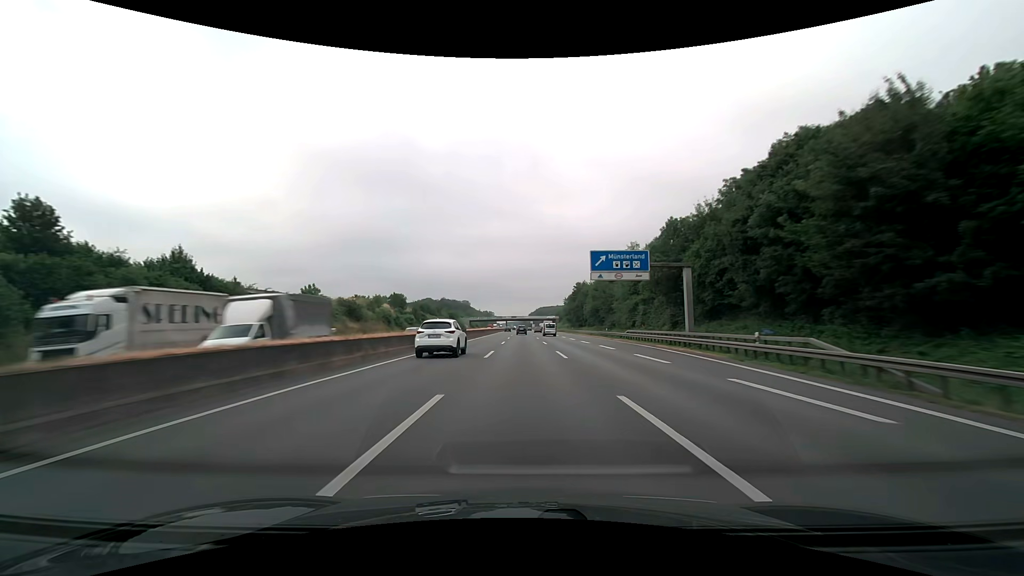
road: motorway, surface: asphalt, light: Day
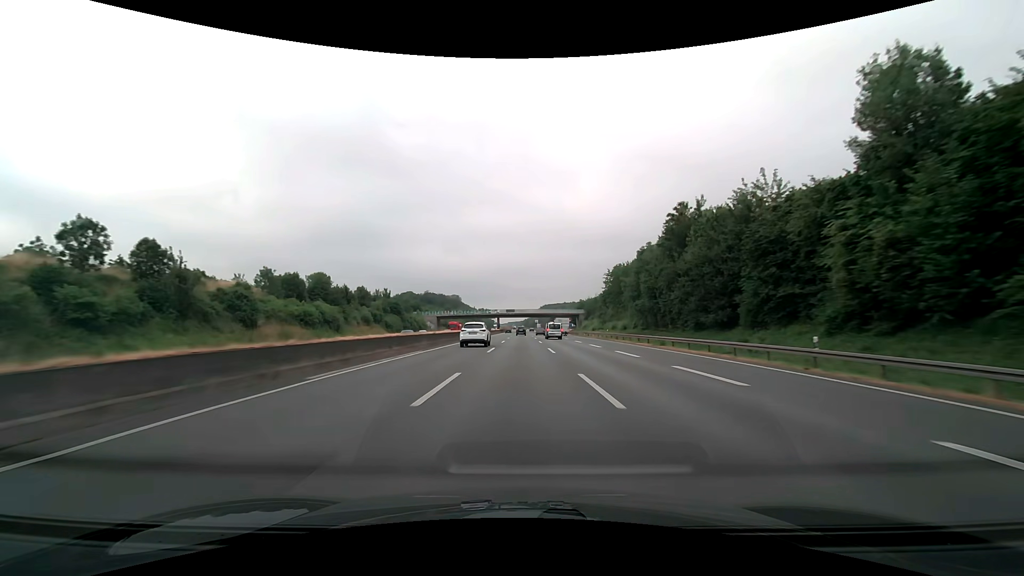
(-0.1, +103.1) m; 0°
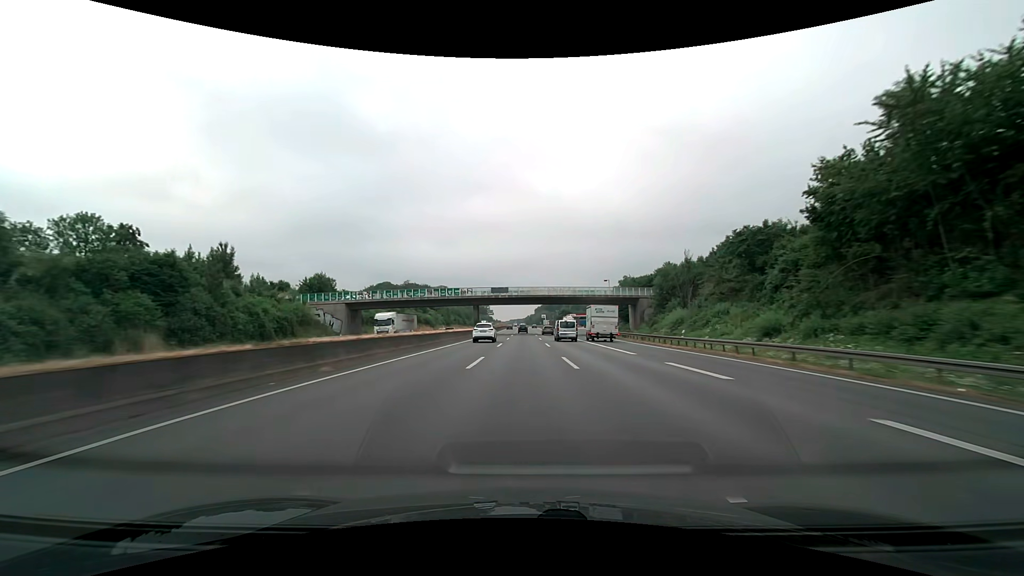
(-0.2, +82.5) m; 0°
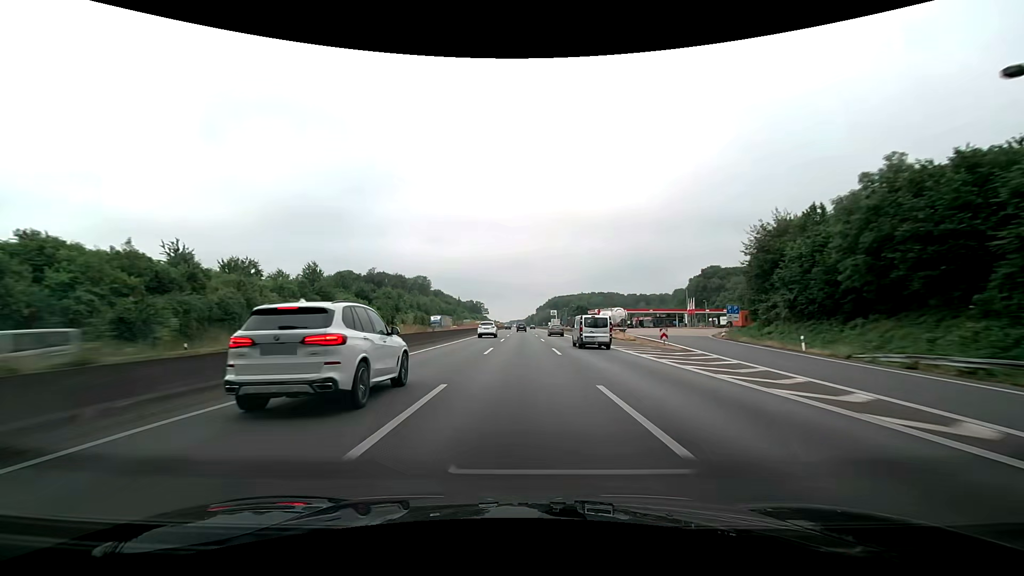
(+0.1, +82.6) m; 0°
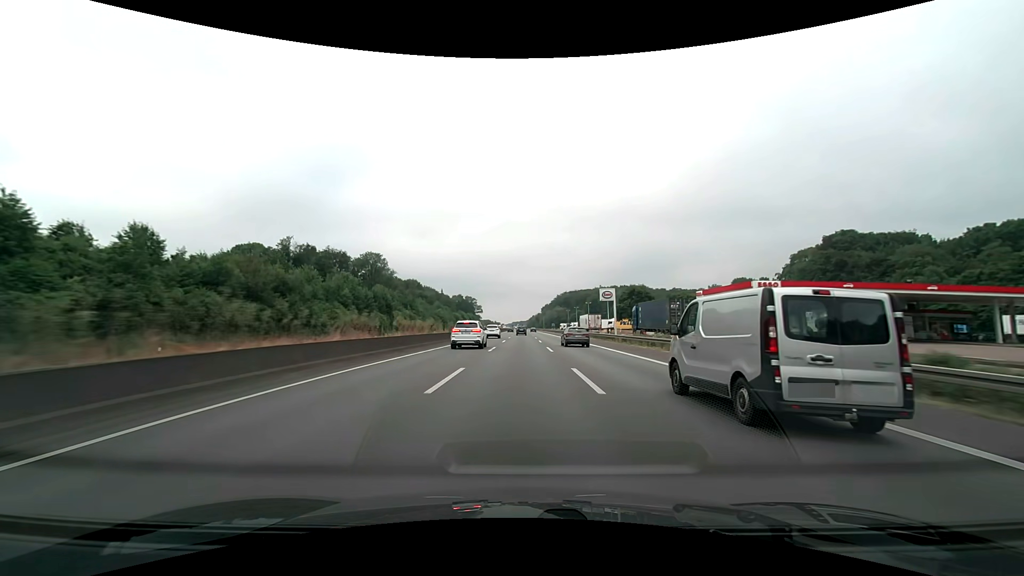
(0.0, +103.2) m; 0°
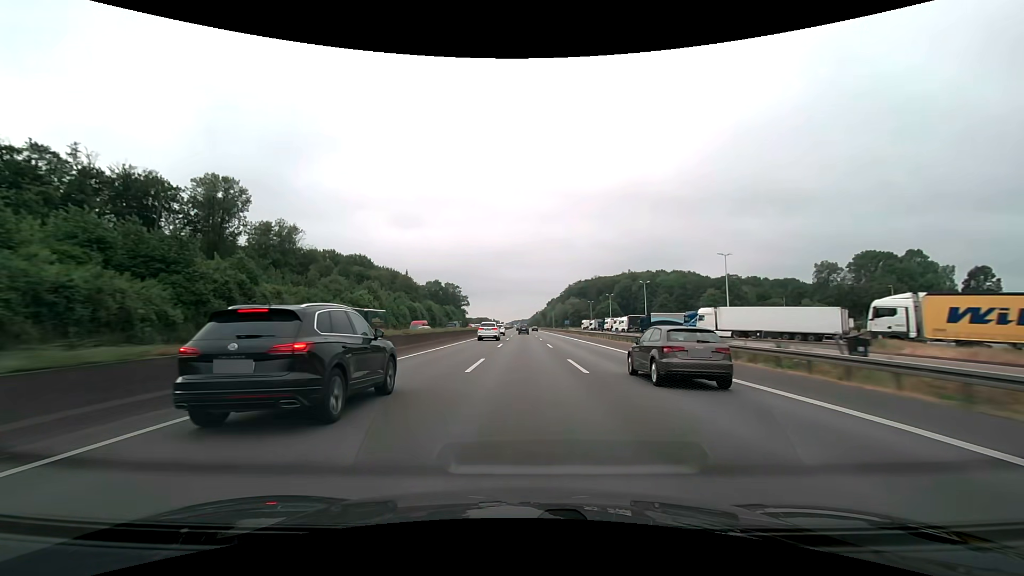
(-0.4, +103.2) m; 0°
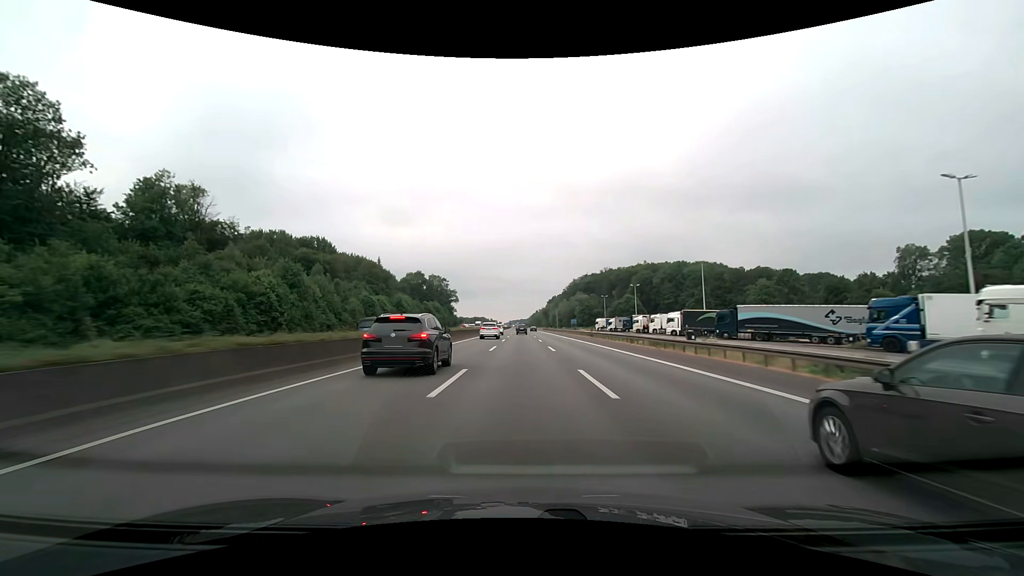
(+0.1, +41.3) m; 0°
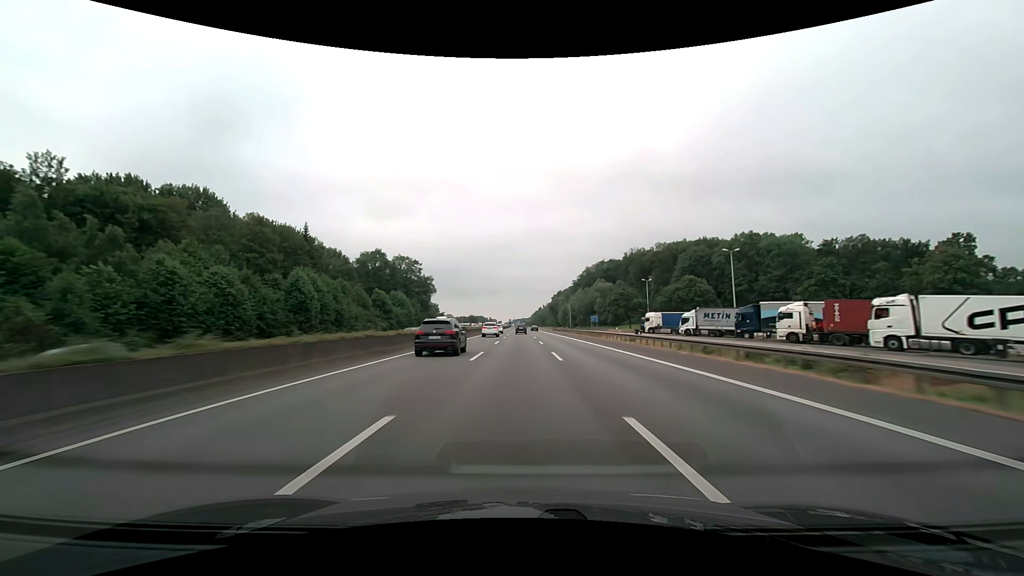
(-0.1, +62.0) m; 0°
